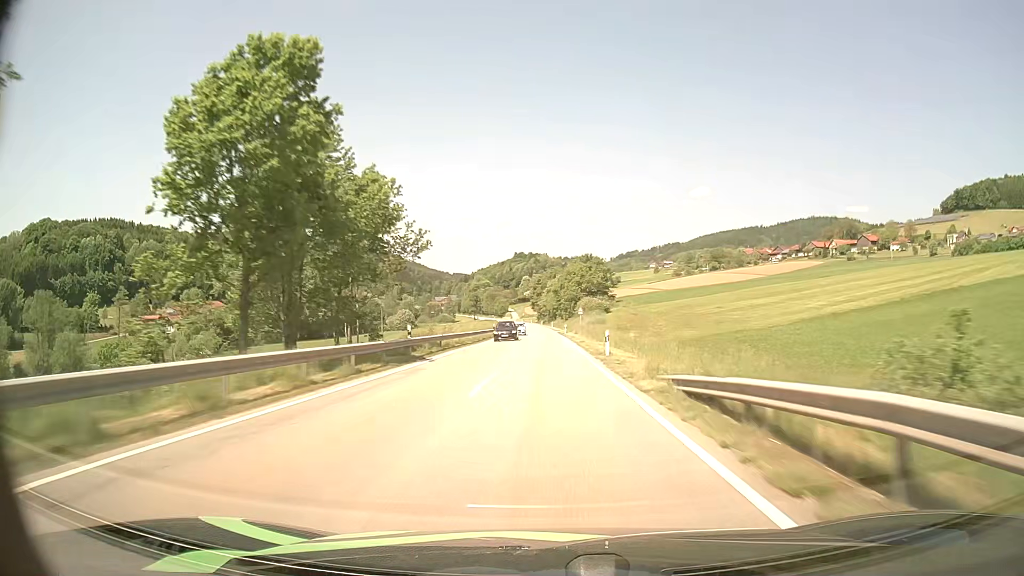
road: secondary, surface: asphalt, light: Day
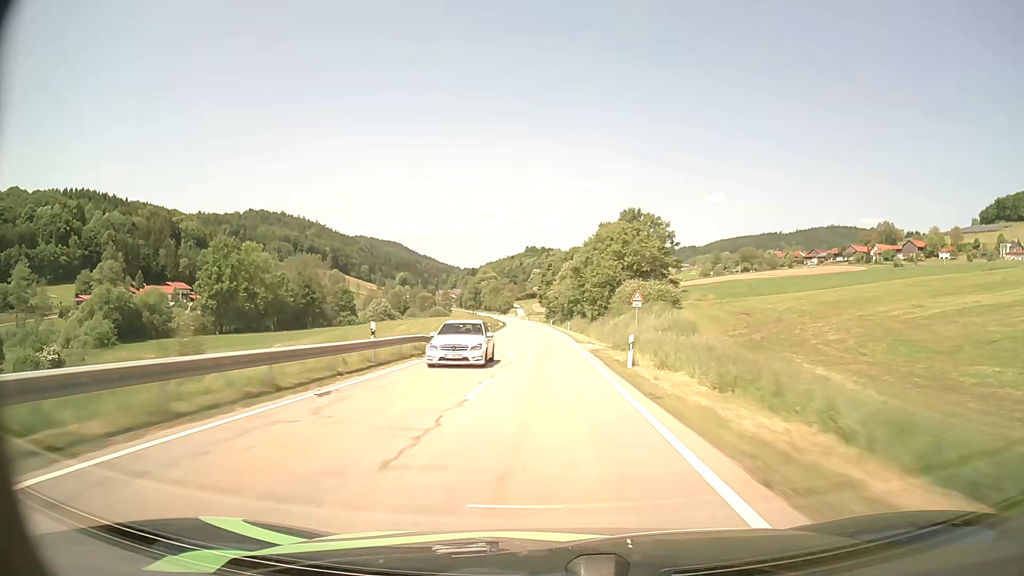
(-0.4, +54.4) m; -1°
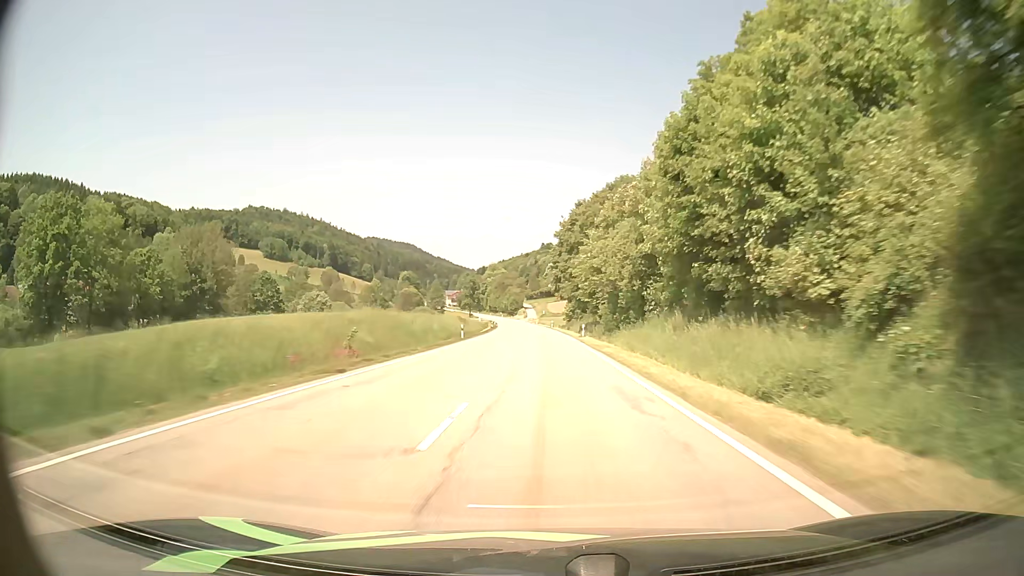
(-0.8, +71.9) m; -2°
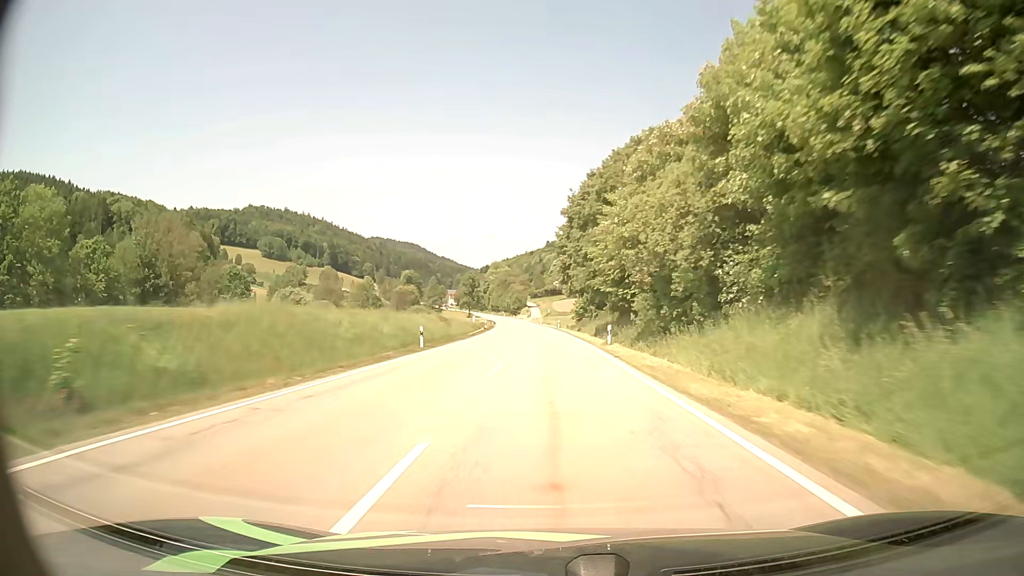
(0.0, +17.6) m; 0°
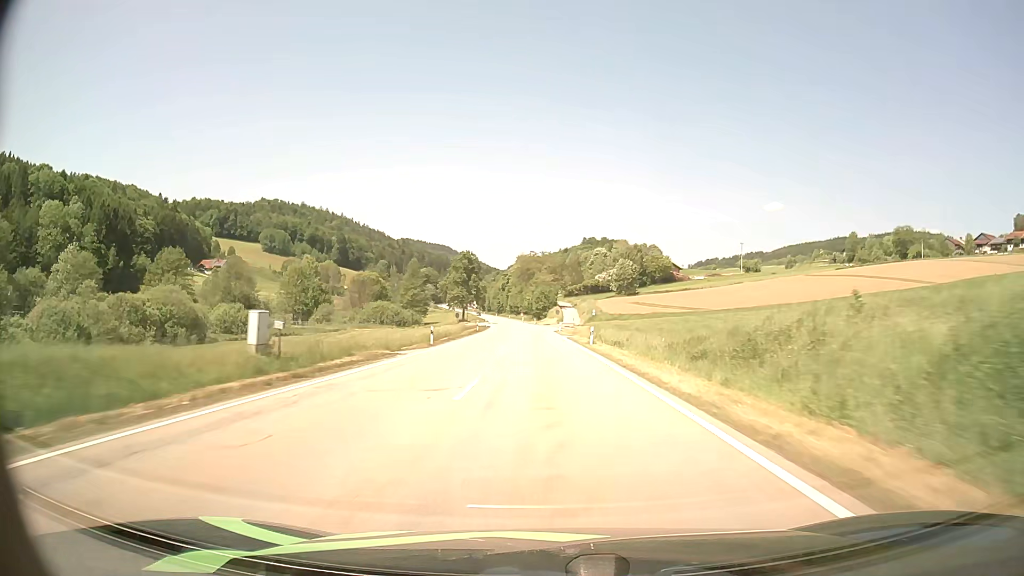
(-1.6, +85.6) m; -3°
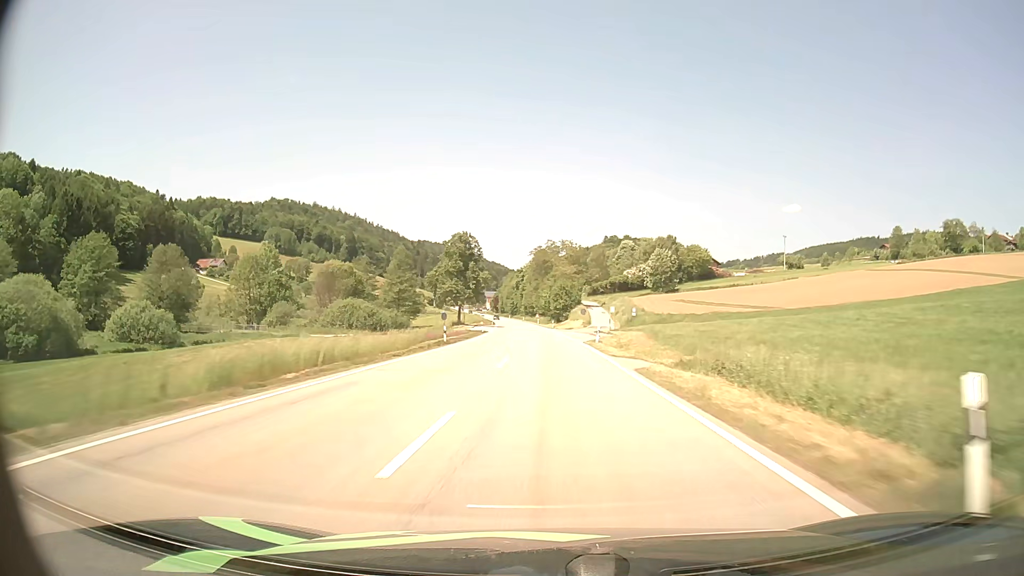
(-0.5, +33.0) m; -2°
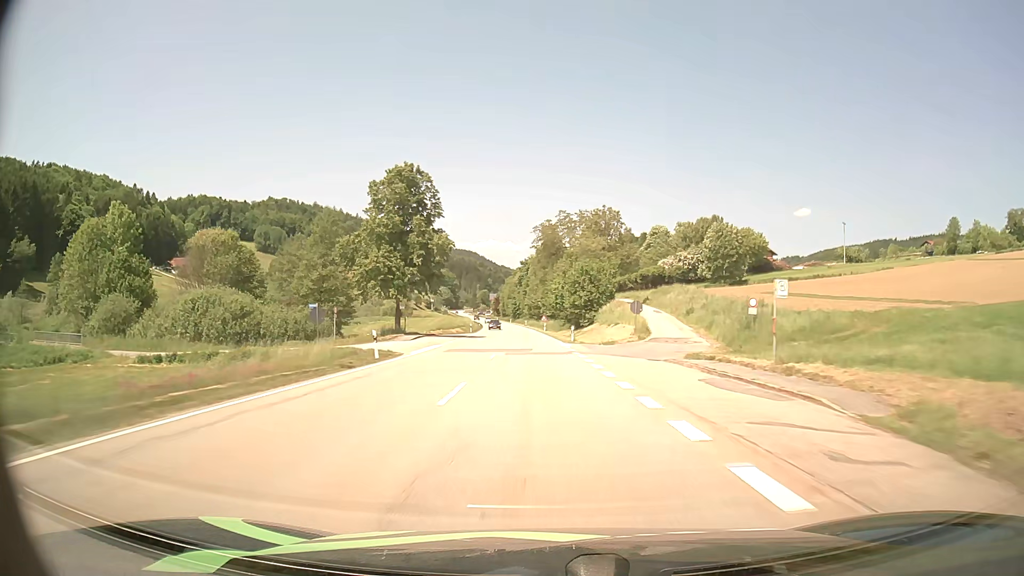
(-0.3, +48.6) m; -1°
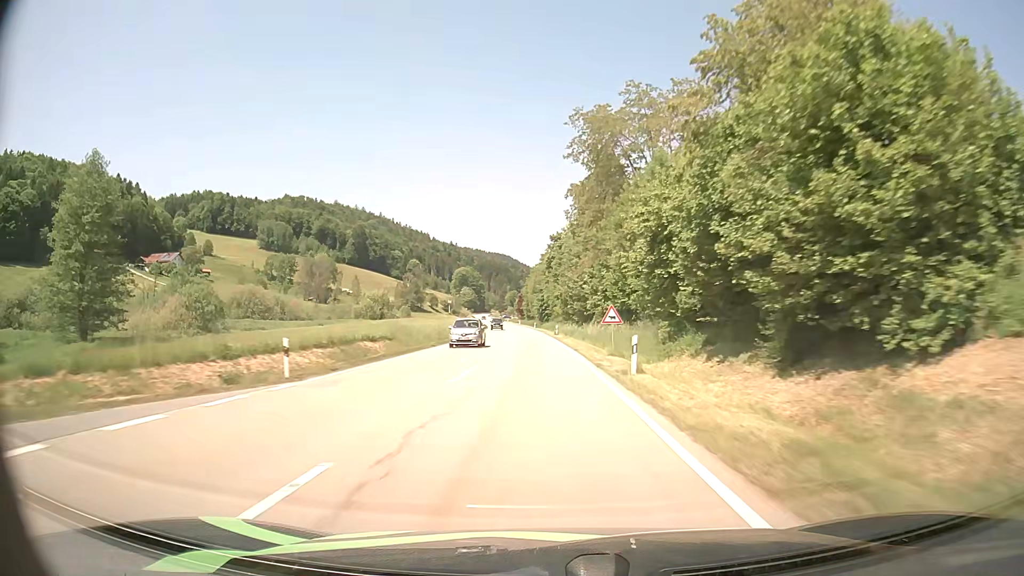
(-1.7, +63.9) m; -3°
(0, +10) (0, +20) (0, +30) (-1, +40) (-1, +50) (-1, +60) (-2, +70) (-2, +80) (-3, +90) (-4, +100) m
